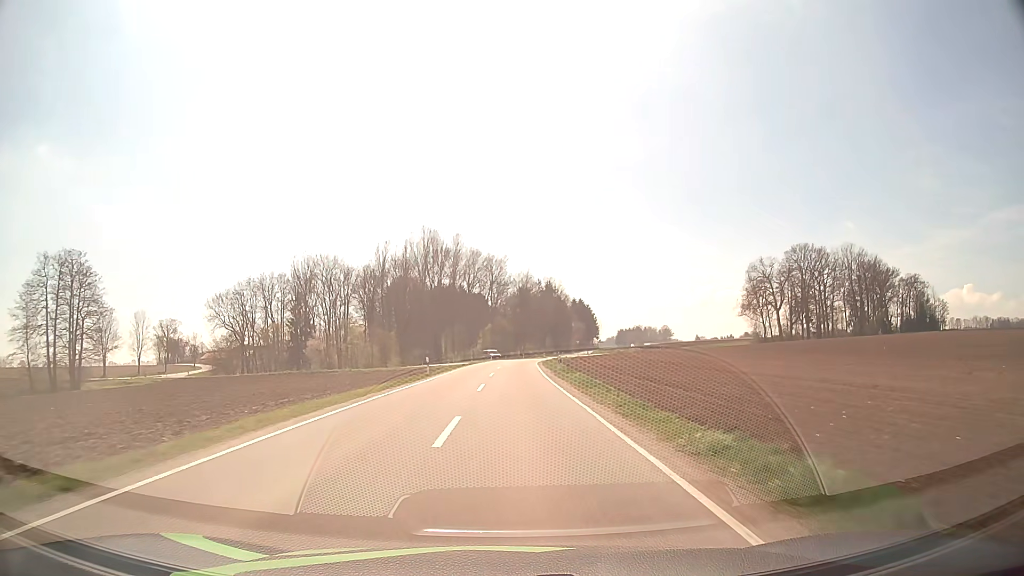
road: tertiary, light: Day
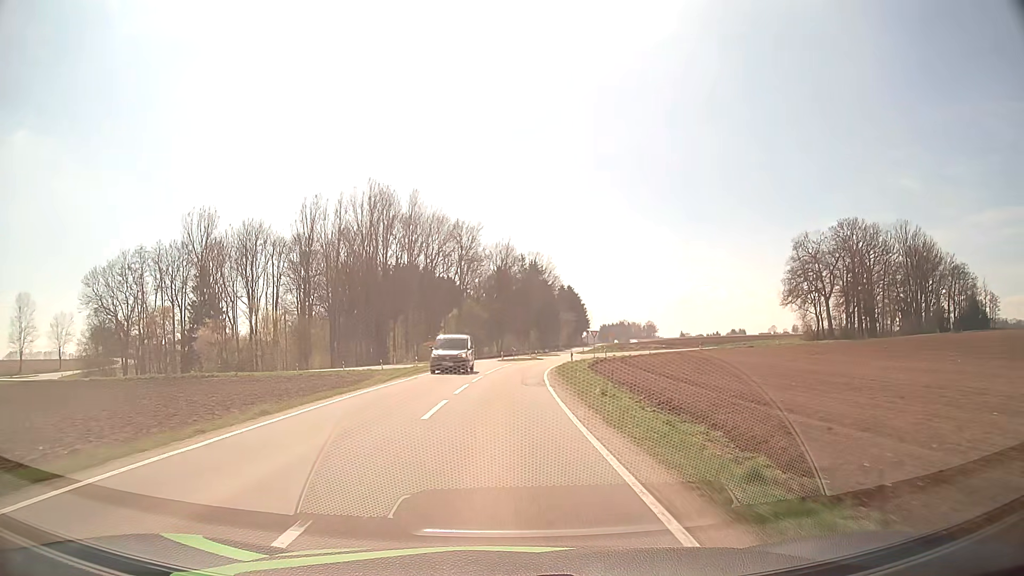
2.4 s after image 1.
(+0.9, +44.8) m; +2°
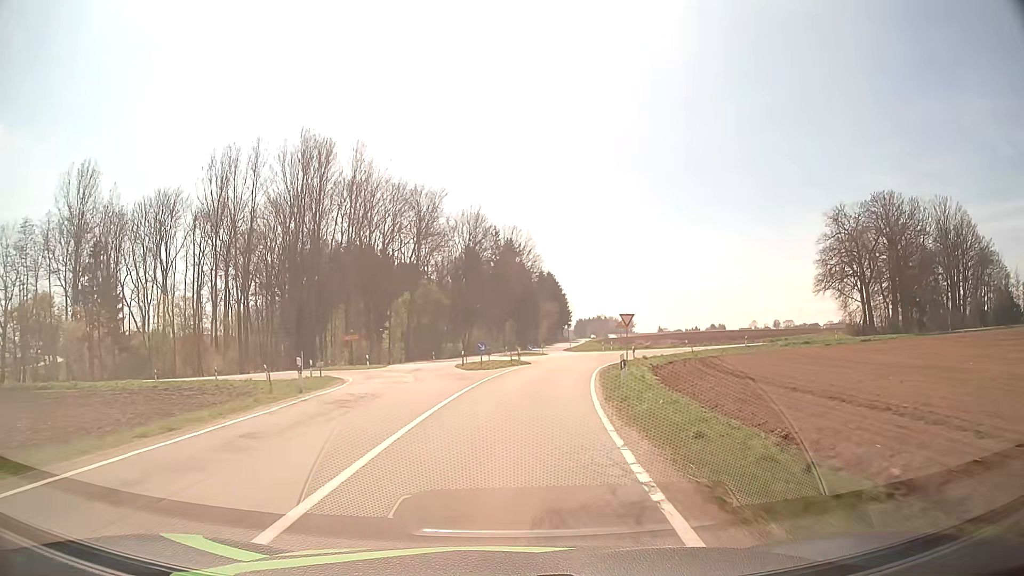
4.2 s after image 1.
(+0.6, +29.2) m; +2°
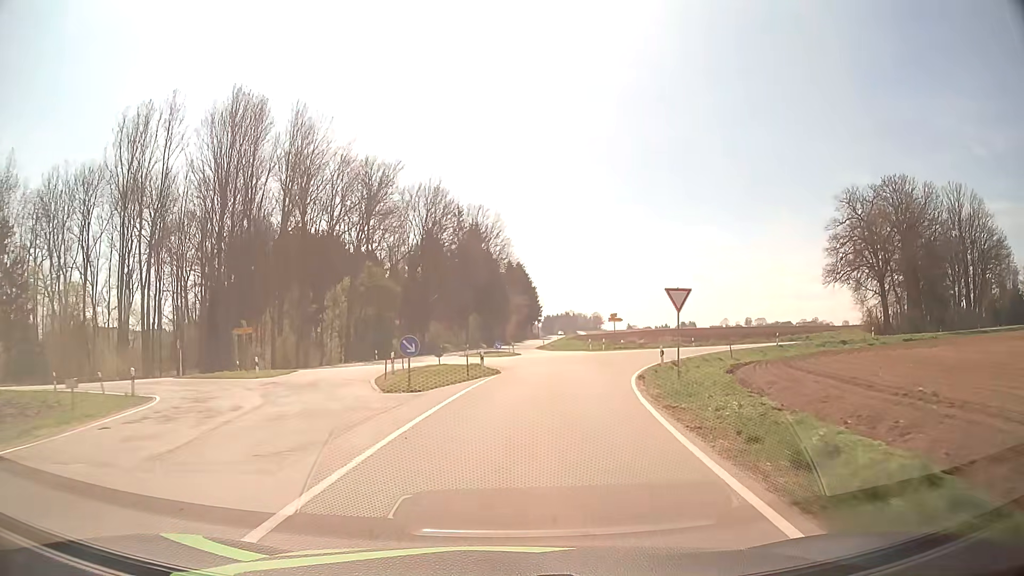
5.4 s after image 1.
(+0.3, +16.5) m; +3°
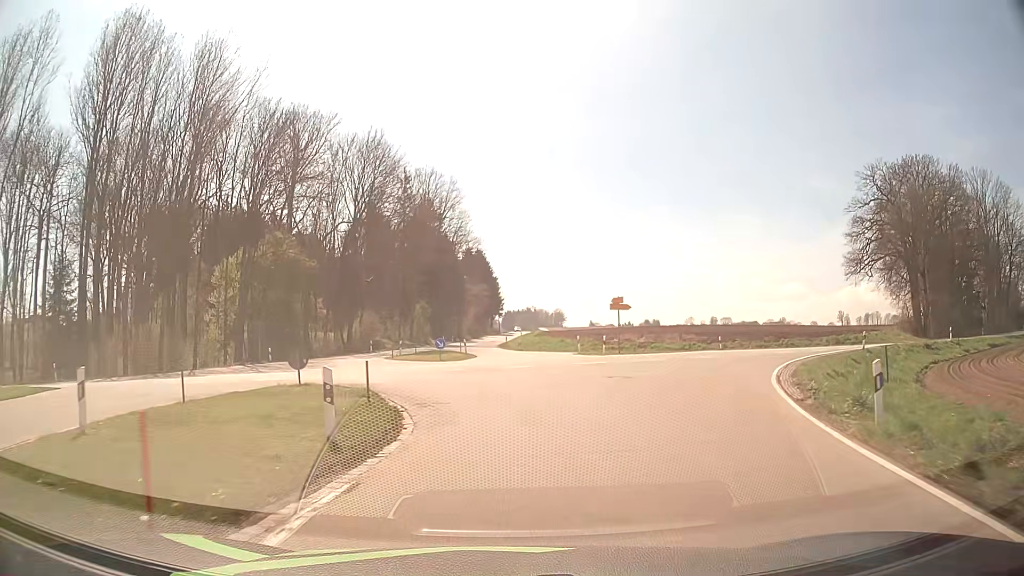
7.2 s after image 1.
(+0.6, +19.6) m; +4°
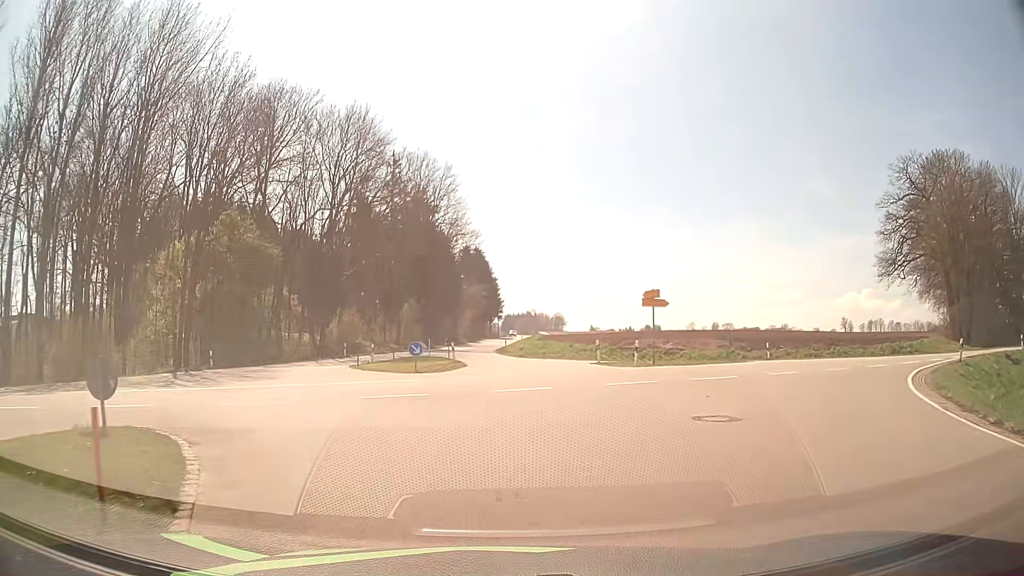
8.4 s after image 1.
(0.0, +9.0) m; 0°
(-1, +10) (-9, +16) (-18, +16) (-28, +12) (-37, +8) (-46, +5) (-56, +2) (-66, +1) (-76, +2) (-85, +5) m
